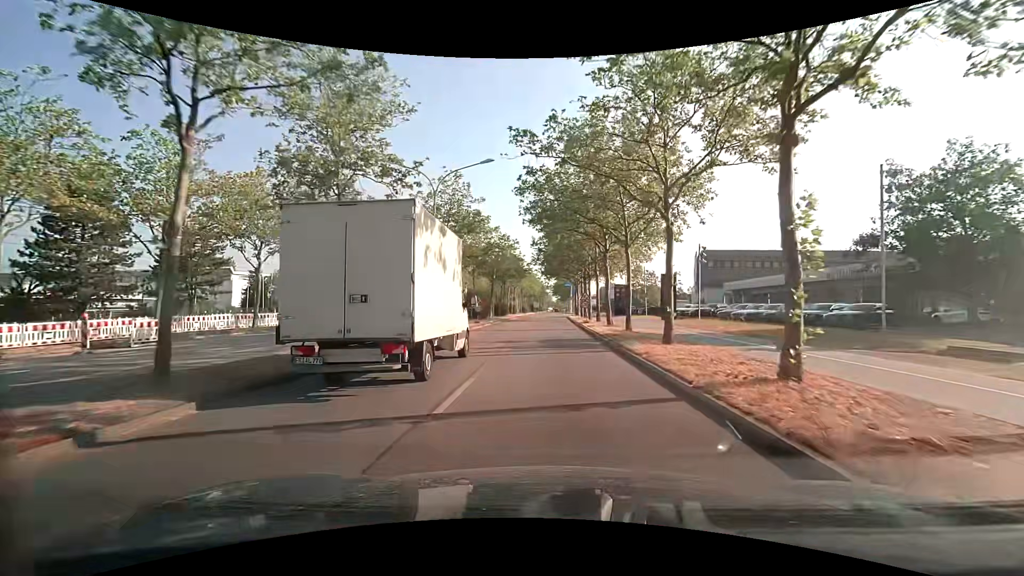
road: primary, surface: asphalt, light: Day
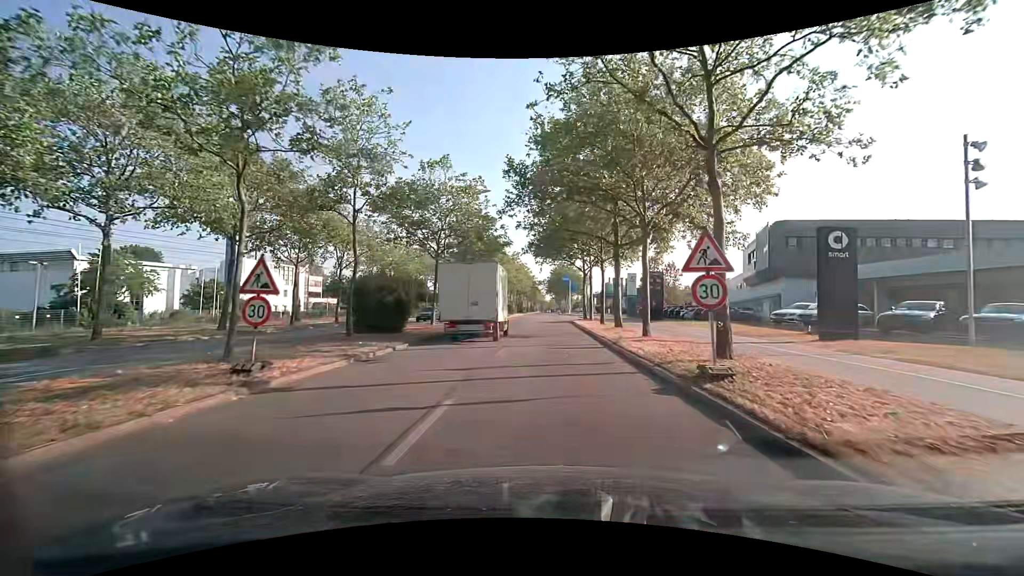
(+0.3, +28.7) m; +1°
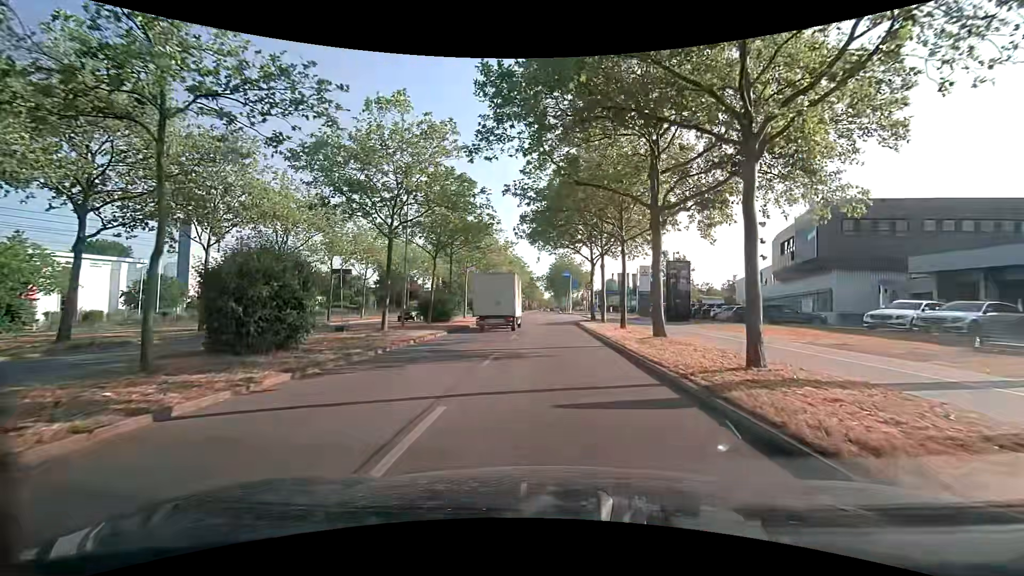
(-0.1, +9.6) m; -1°
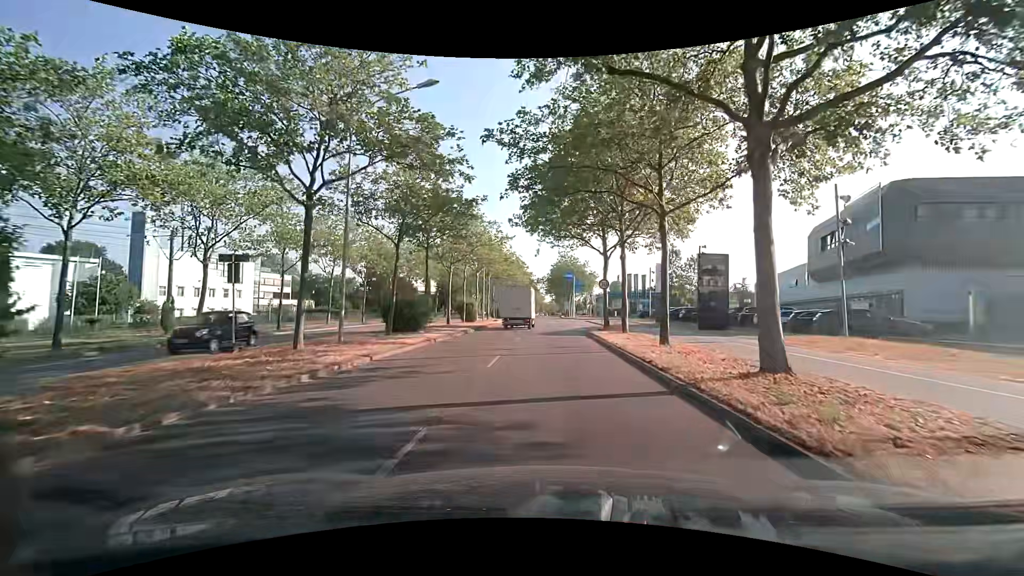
(+0.1, +8.2) m; 0°
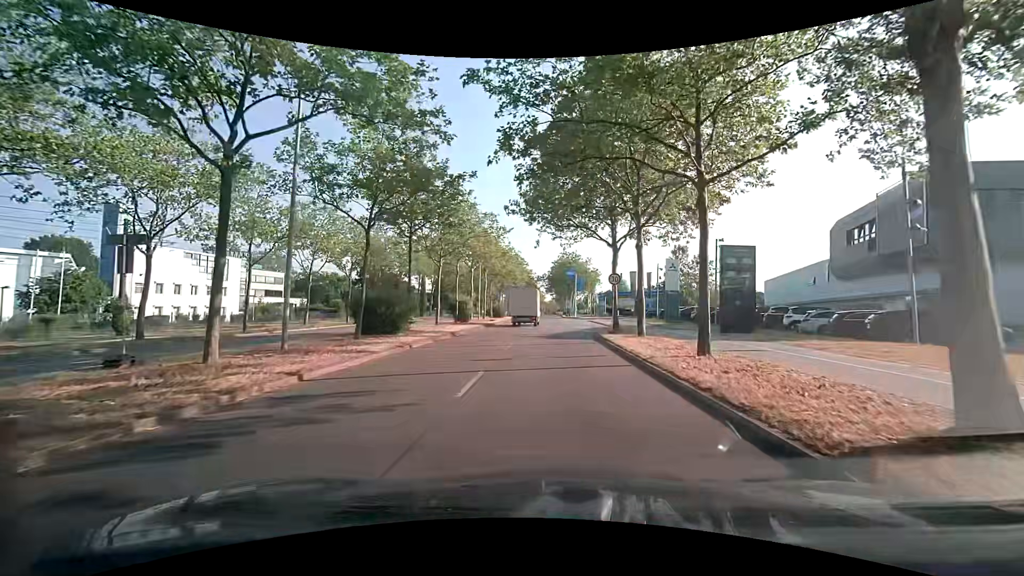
(0.0, +4.1) m; +1°
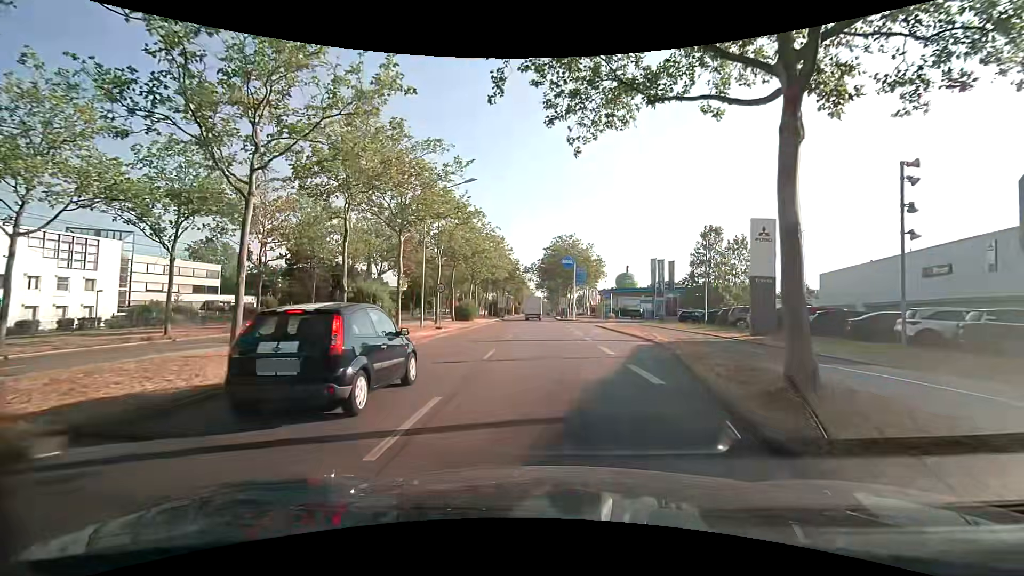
(+0.1, +21.5) m; +1°
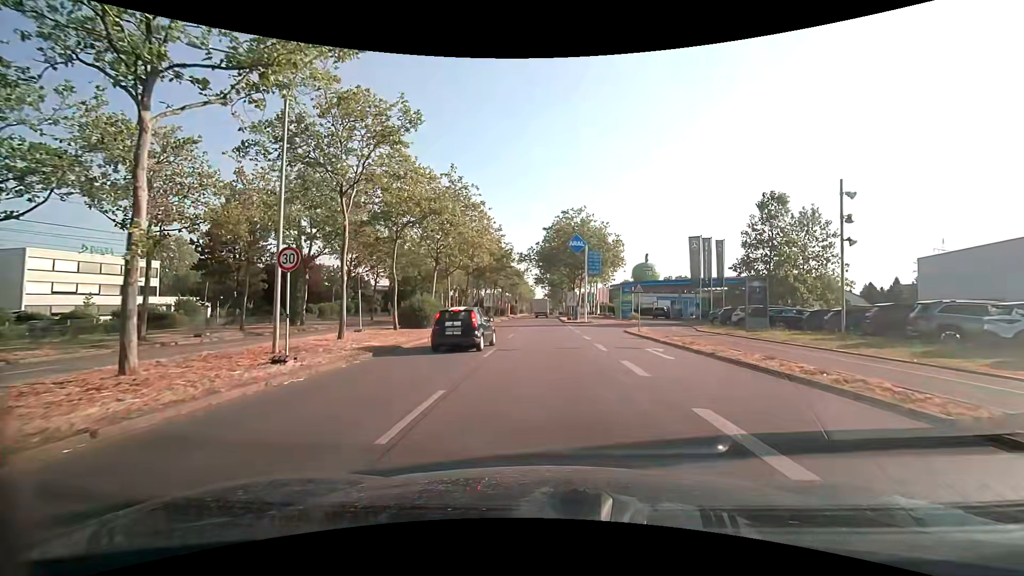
(0.0, +17.7) m; 0°
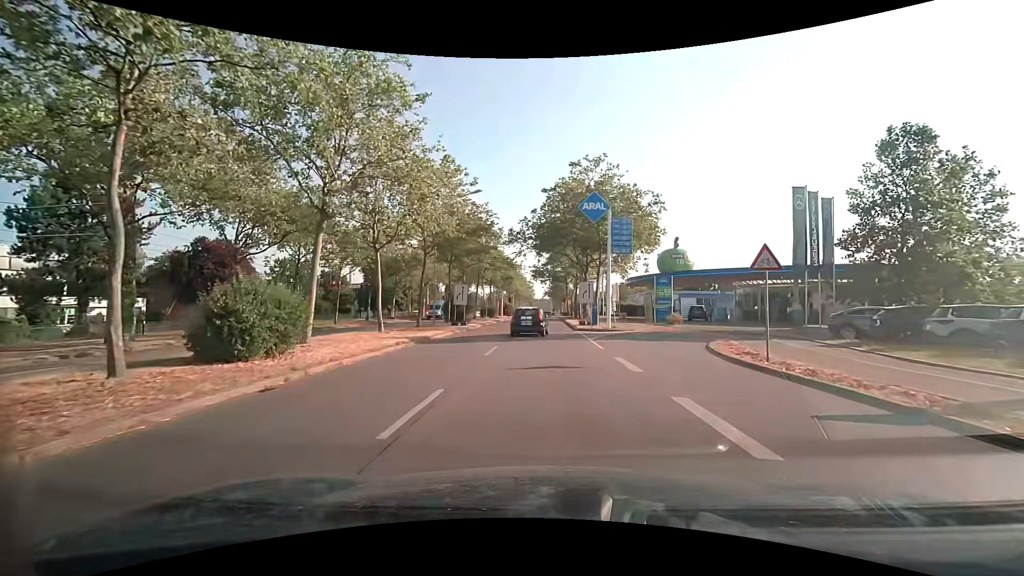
(+0.1, +17.9) m; +1°
(0, +10) (0, +20) (0, +30) (0, +40) (0, +50) (0, +60) (0, +70) (0, +80) (0, +90) (0, +100) m
